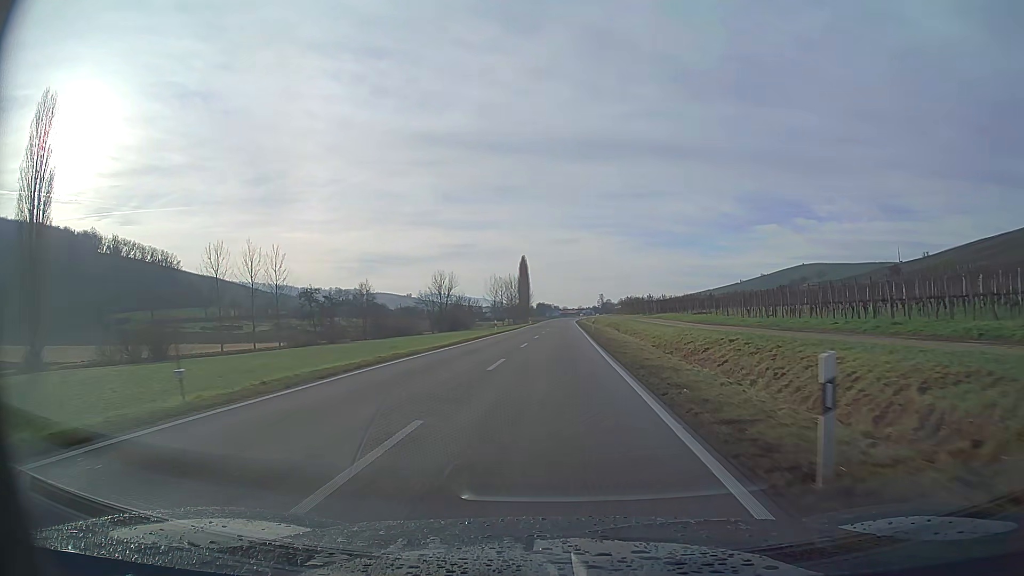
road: primary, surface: asphalt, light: Day
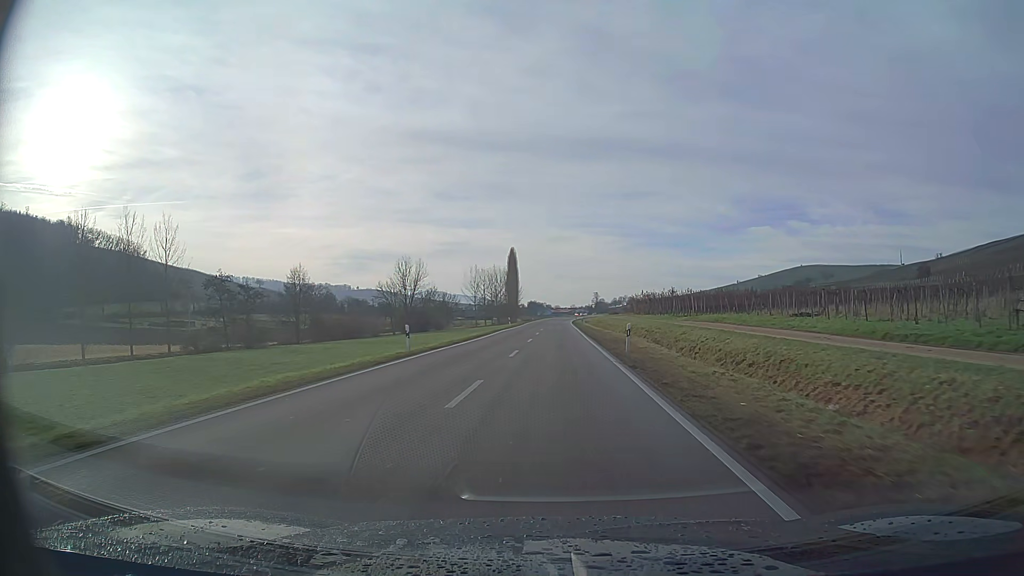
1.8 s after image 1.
(+0.2, +30.8) m; +1°
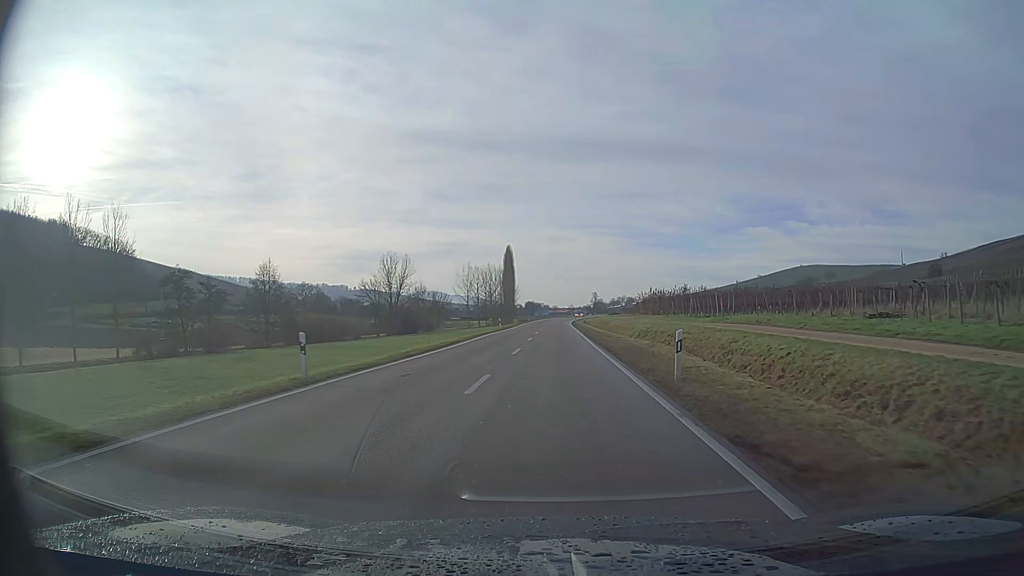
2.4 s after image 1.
(0.0, +10.3) m; 0°
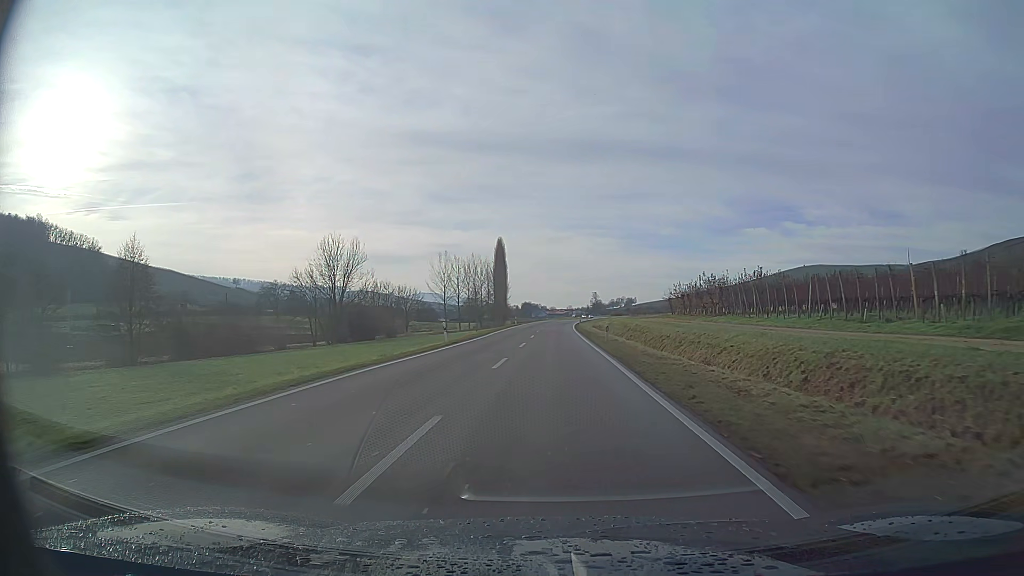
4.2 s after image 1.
(+0.1, +30.8) m; 0°
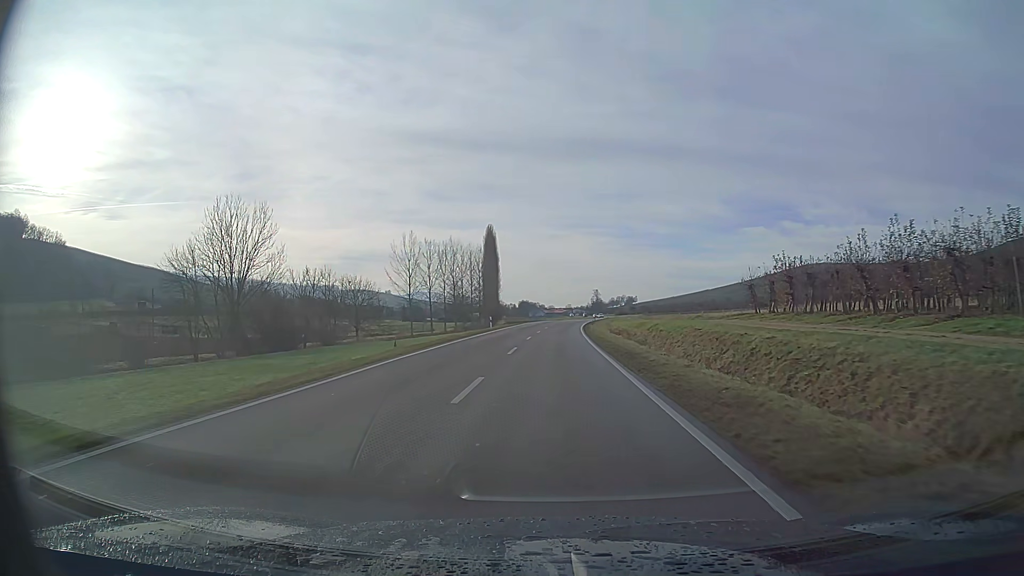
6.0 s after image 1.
(0.0, +30.8) m; 0°
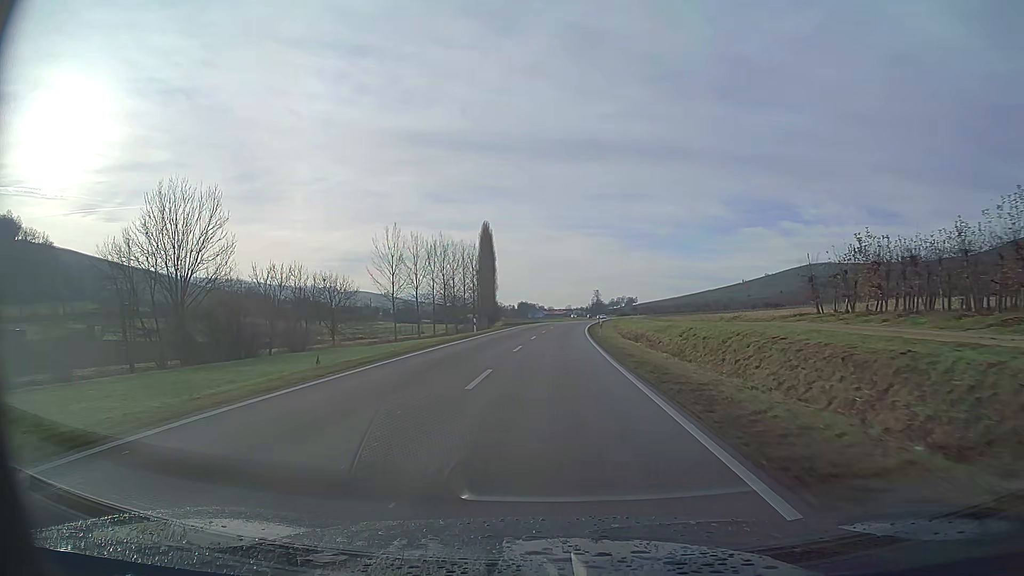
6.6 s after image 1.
(0.0, +10.3) m; 0°
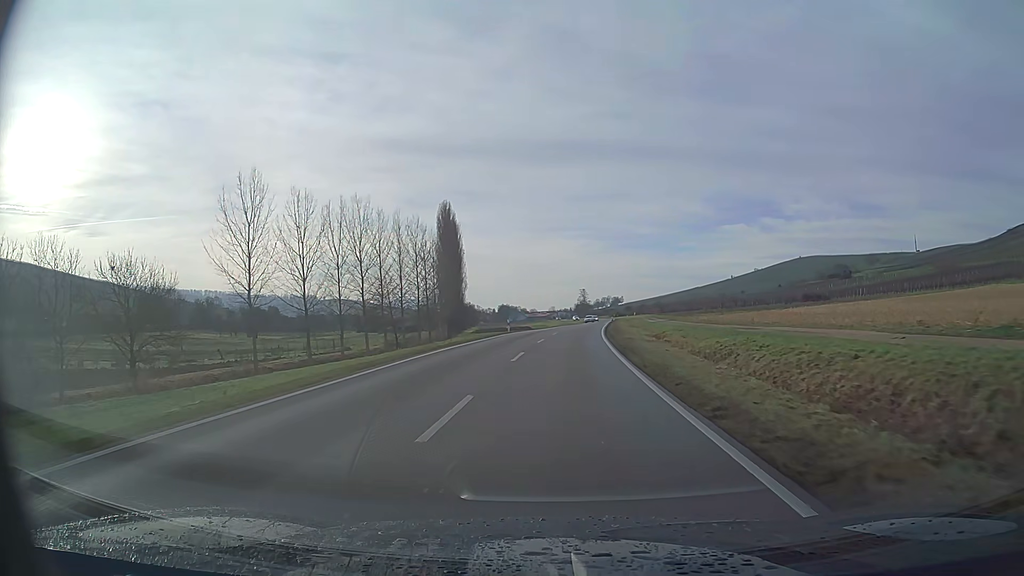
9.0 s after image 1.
(+0.5, +41.0) m; +2°
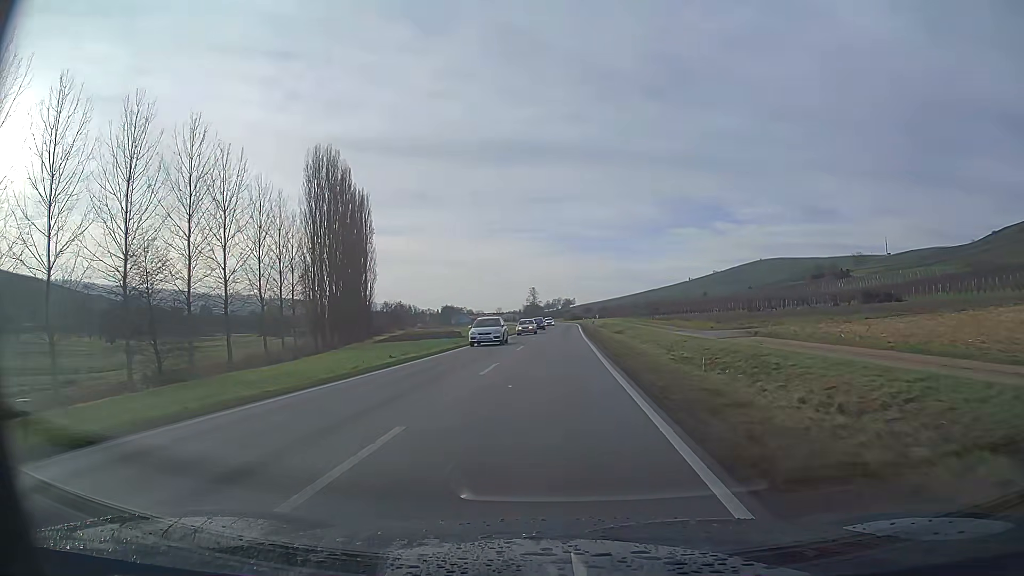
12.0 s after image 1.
(+1.9, +51.0) m; +4°
